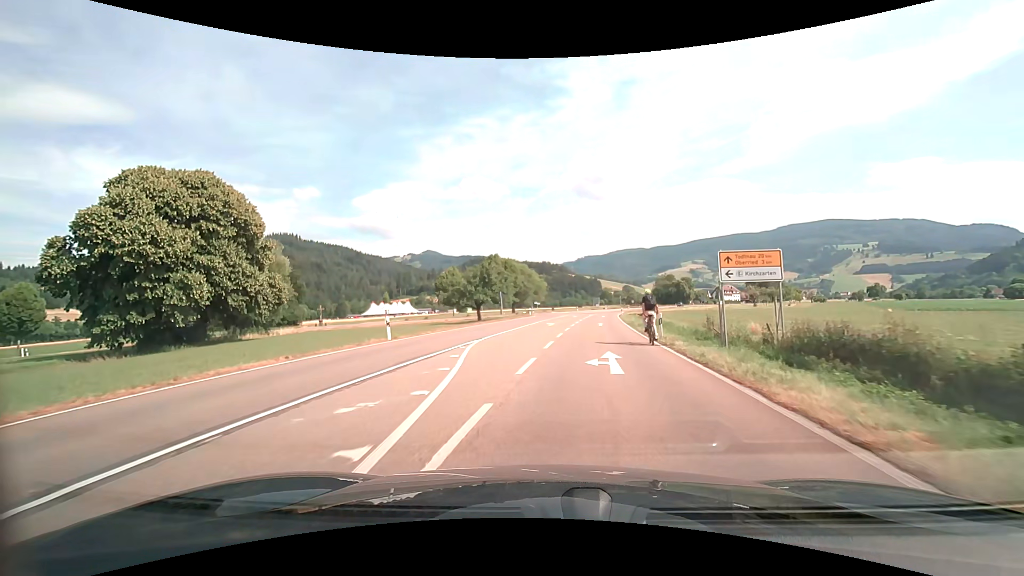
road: secondary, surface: asphalt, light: Day
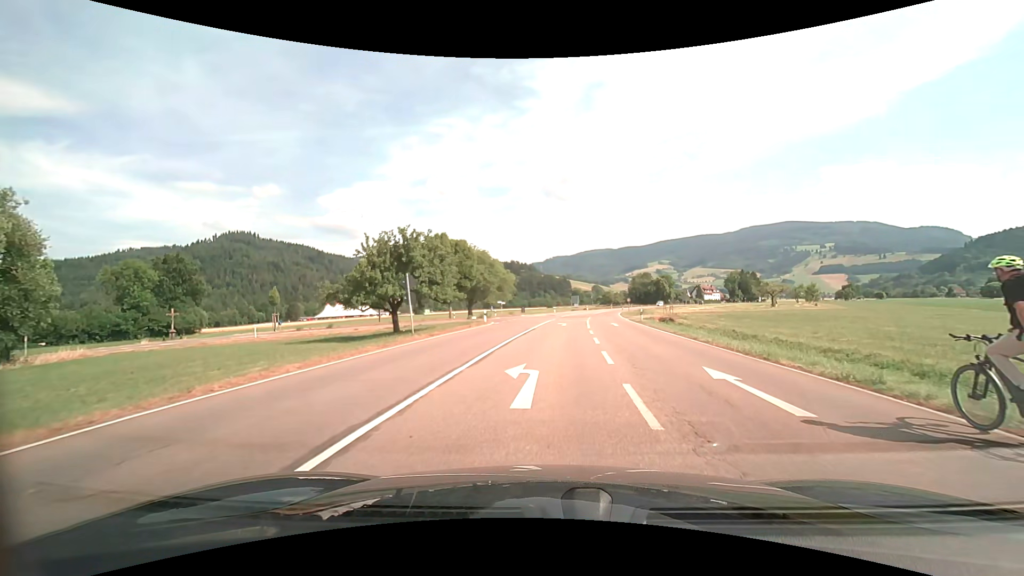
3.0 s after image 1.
(0.0, +28.3) m; +3°
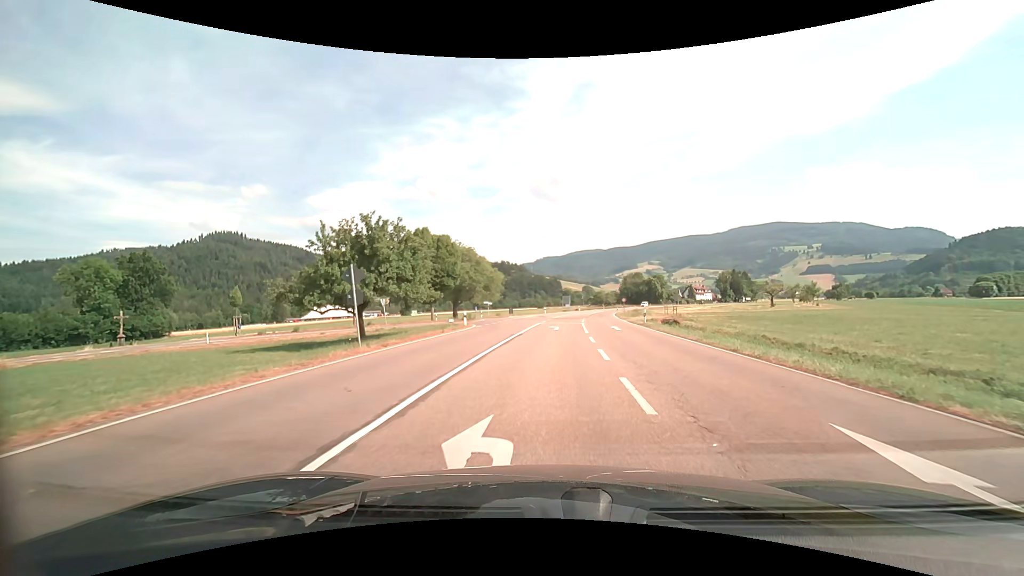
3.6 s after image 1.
(+0.1, +5.2) m; +1°
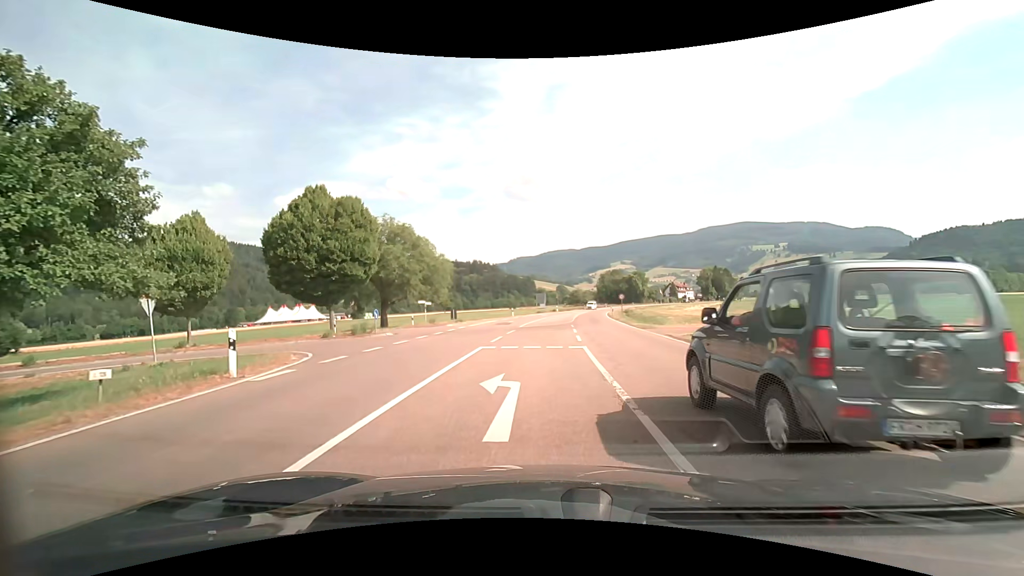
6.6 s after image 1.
(+0.8, +22.7) m; +3°
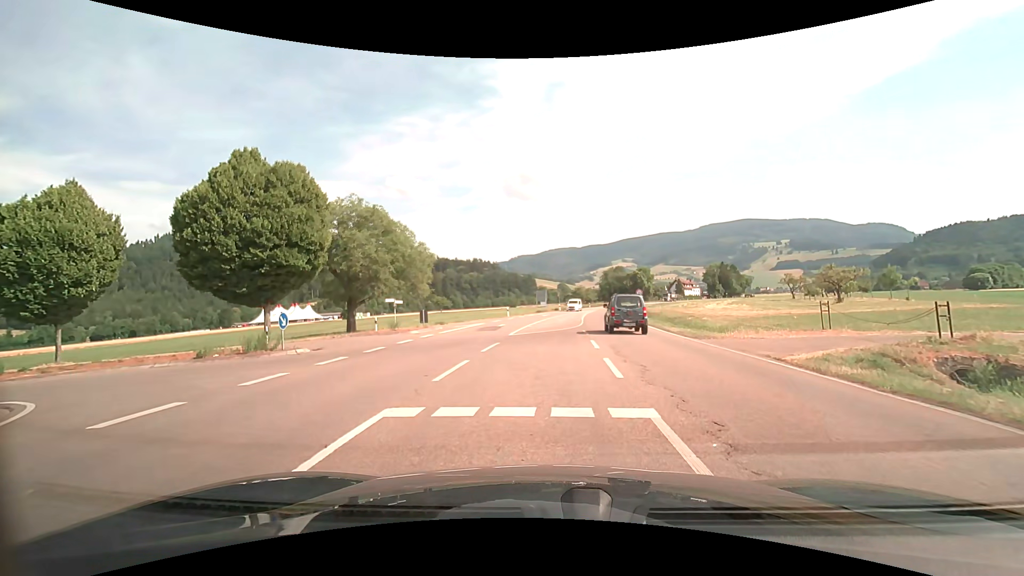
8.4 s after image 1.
(0.0, +9.5) m; -1°
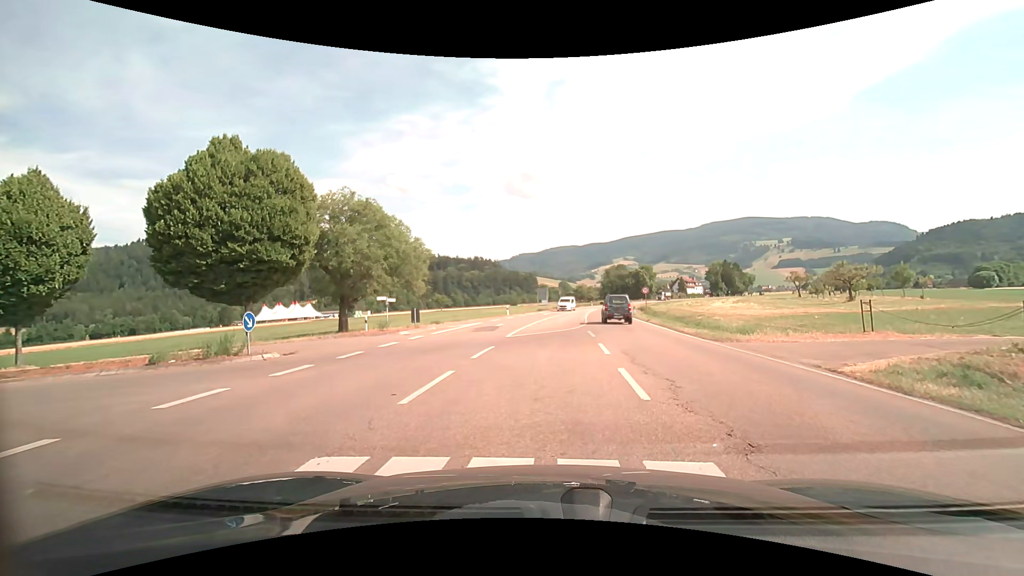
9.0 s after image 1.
(0.0, +2.0) m; 0°
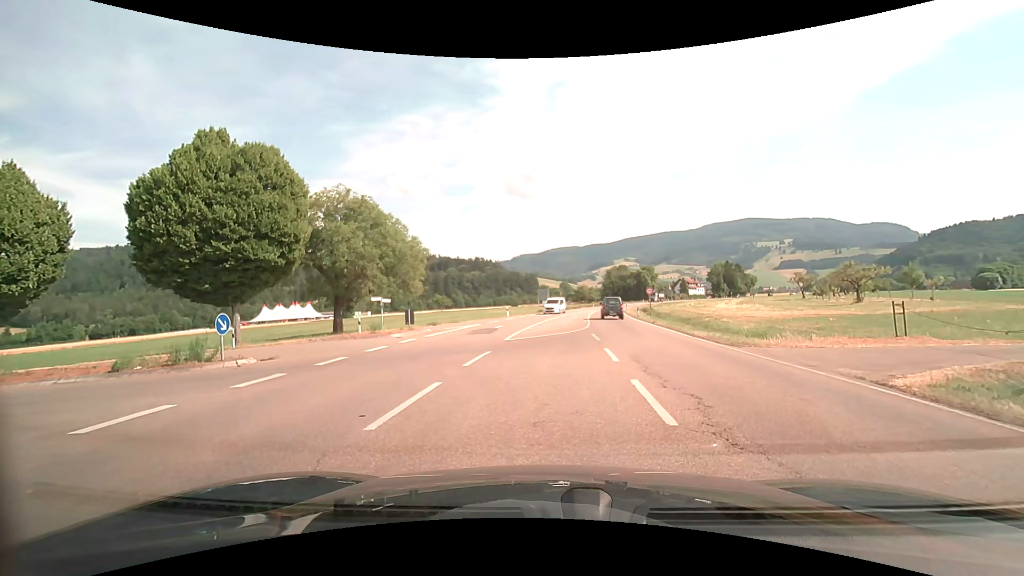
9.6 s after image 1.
(0.0, +1.2) m; -2°
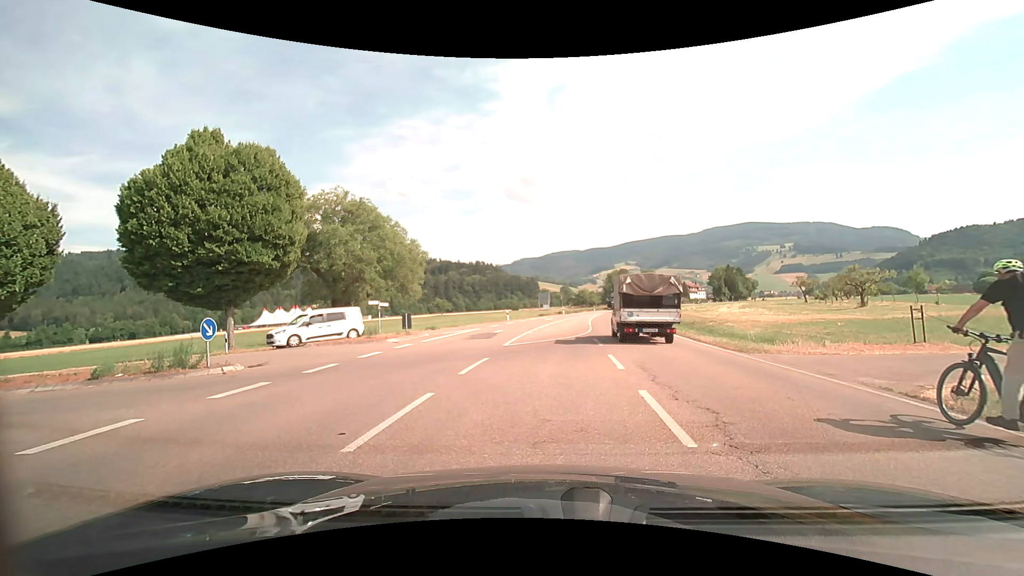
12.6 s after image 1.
(0.0, +0.7) m; 0°
